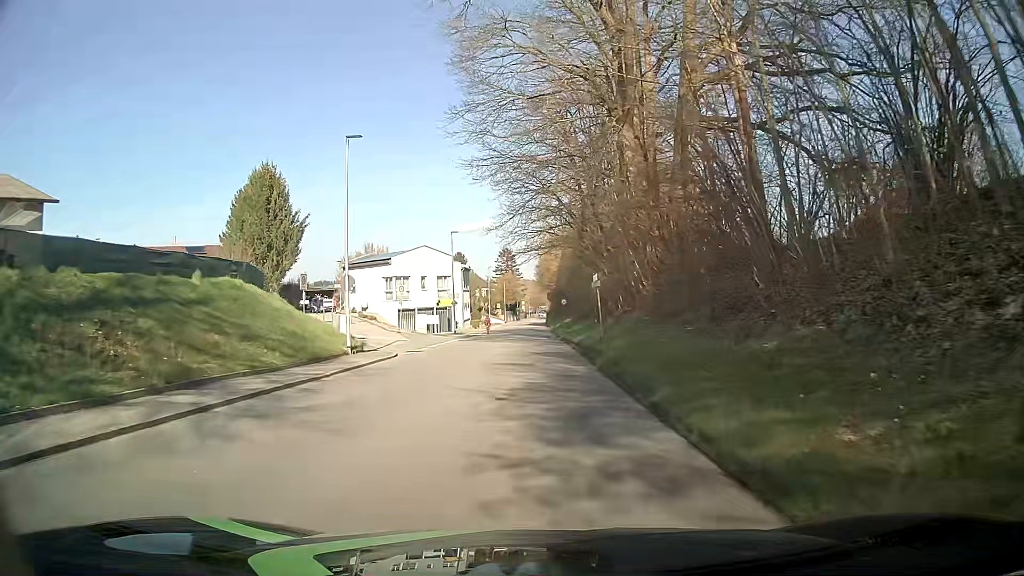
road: tertiary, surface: asphalt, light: Day
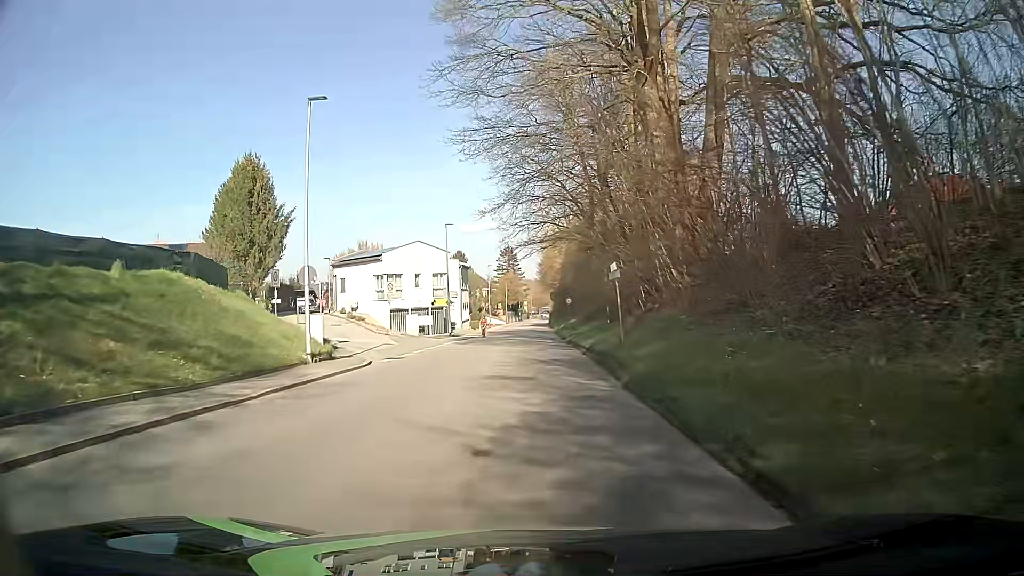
(+0.1, +4.7) m; +2°
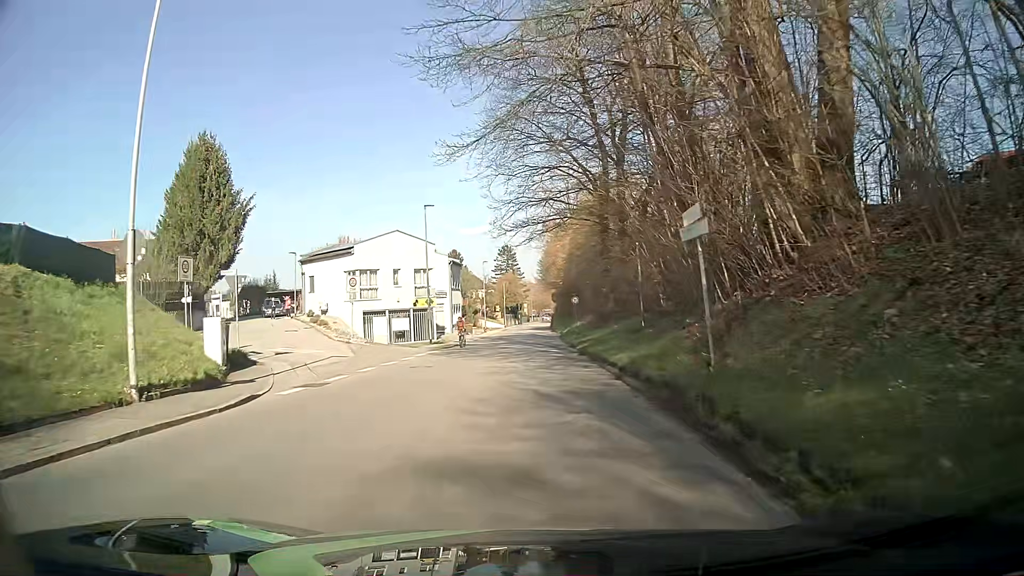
(-0.2, +9.4) m; -2°
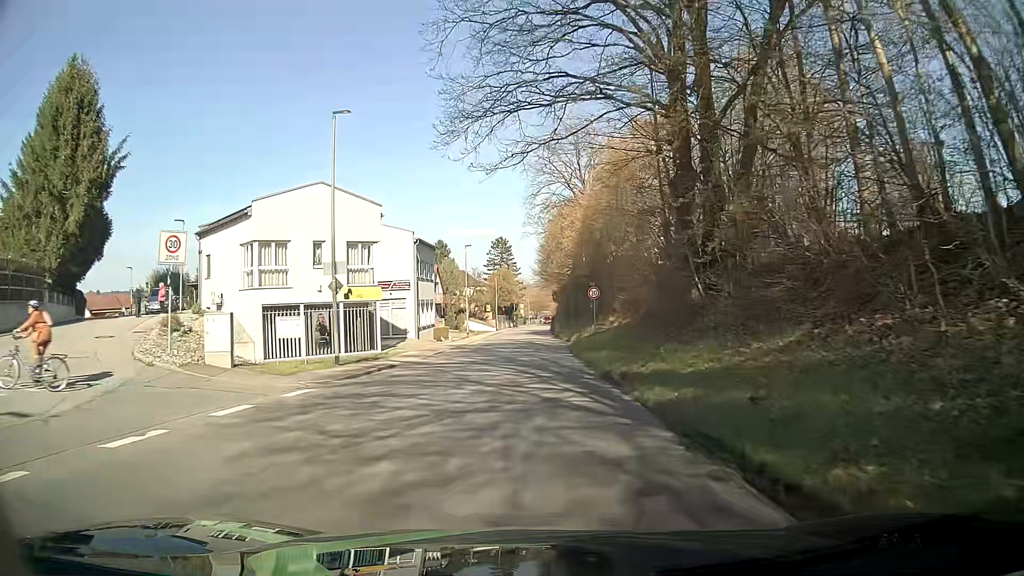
(+0.1, +18.5) m; -1°
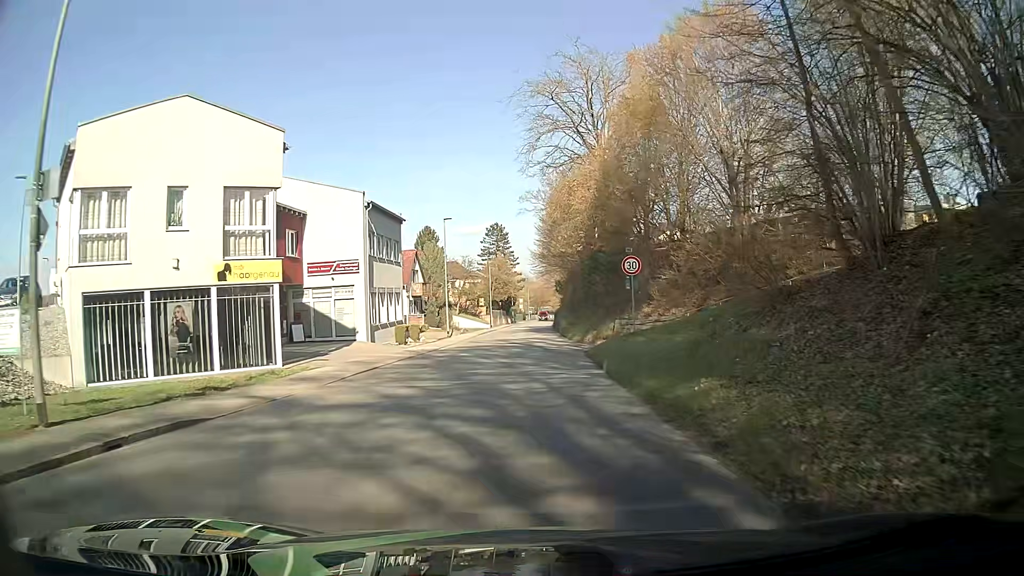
(+0.4, +13.9) m; 0°
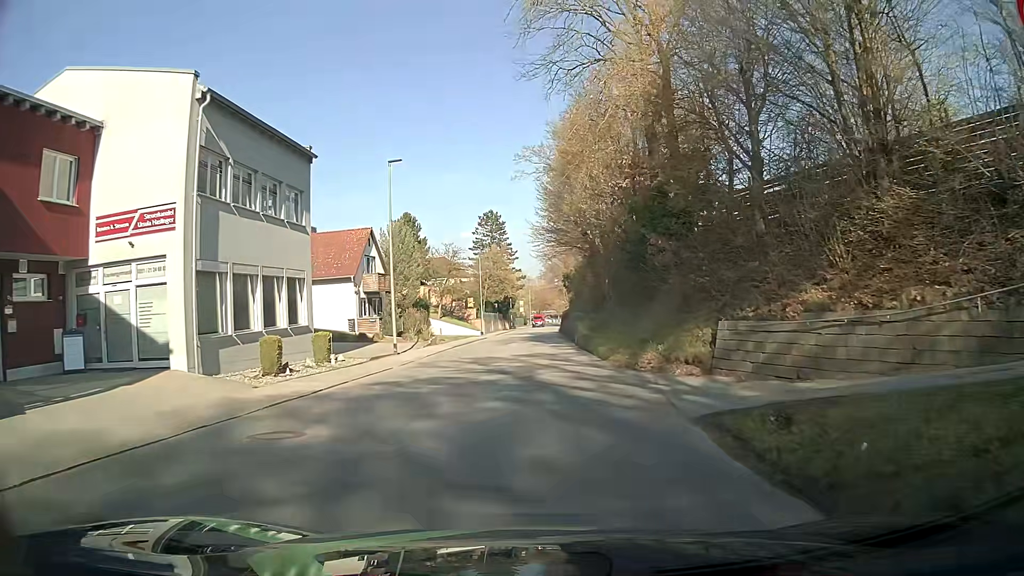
(+0.2, +18.6) m; +1°
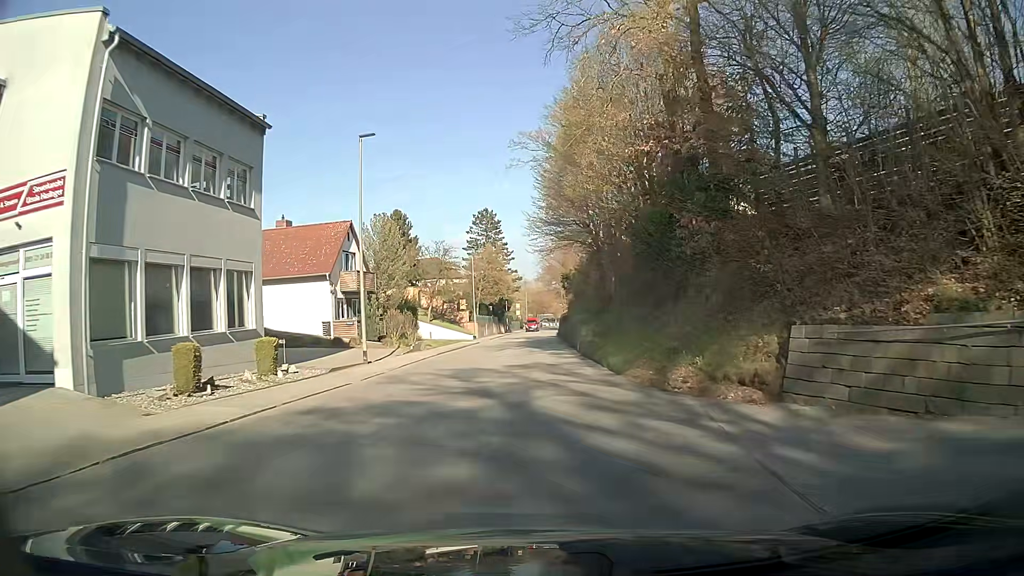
(0.0, +4.6) m; 0°
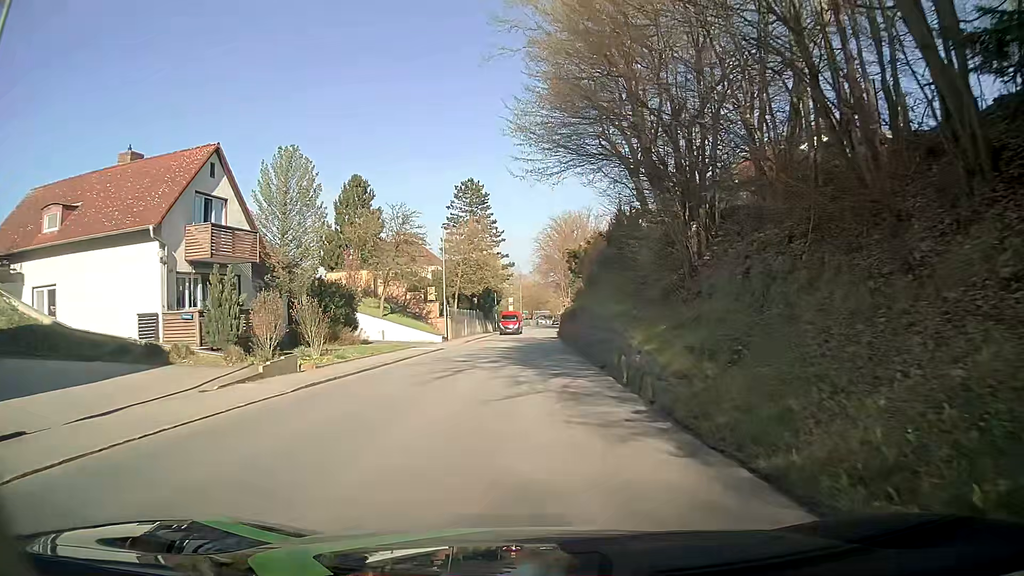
(0.0, +18.5) m; +1°
(0, +10) (0, +20) (0, +30) (0, +40) (0, +50) (0, +60) (0, +70) (0, +80) (0, +90) (0, +100) m
